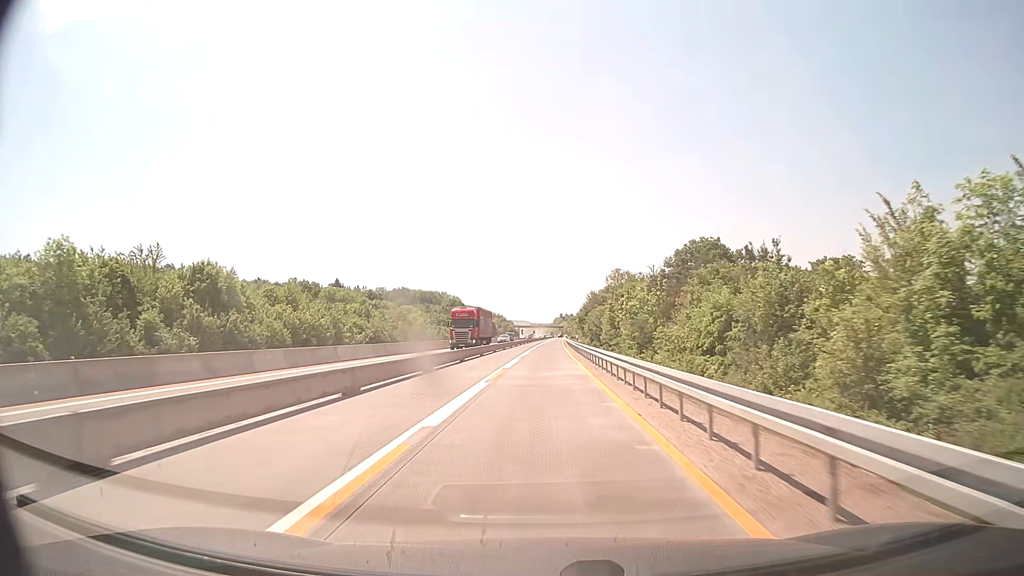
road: motorway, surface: concrete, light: Day
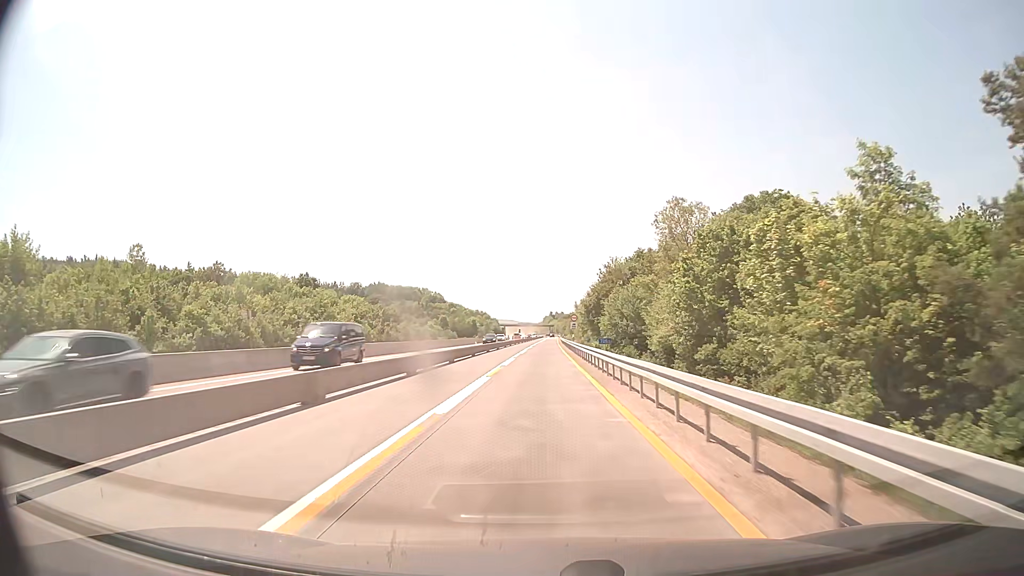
(+0.4, +52.3) m; +1°
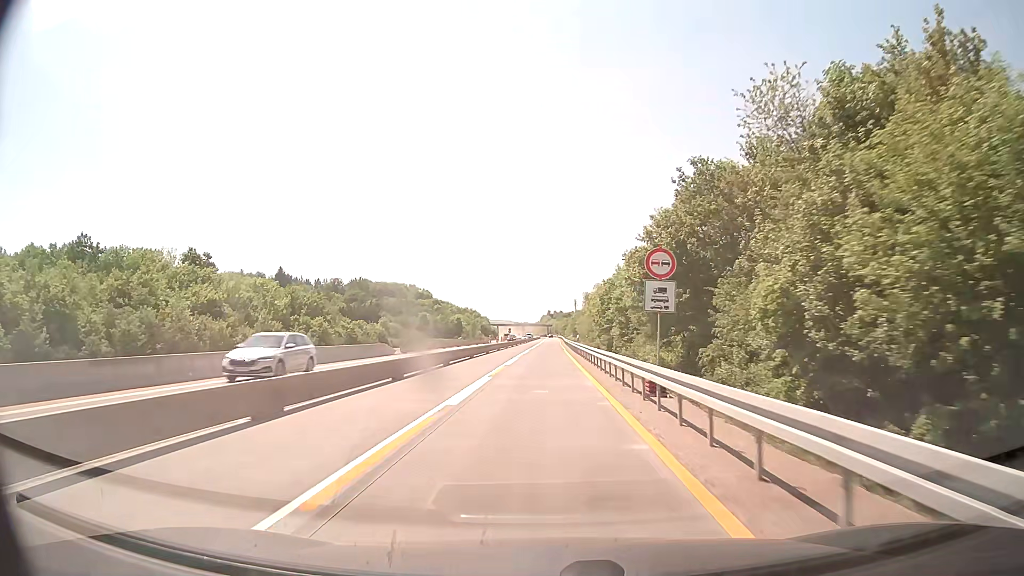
(+0.3, +52.3) m; 0°
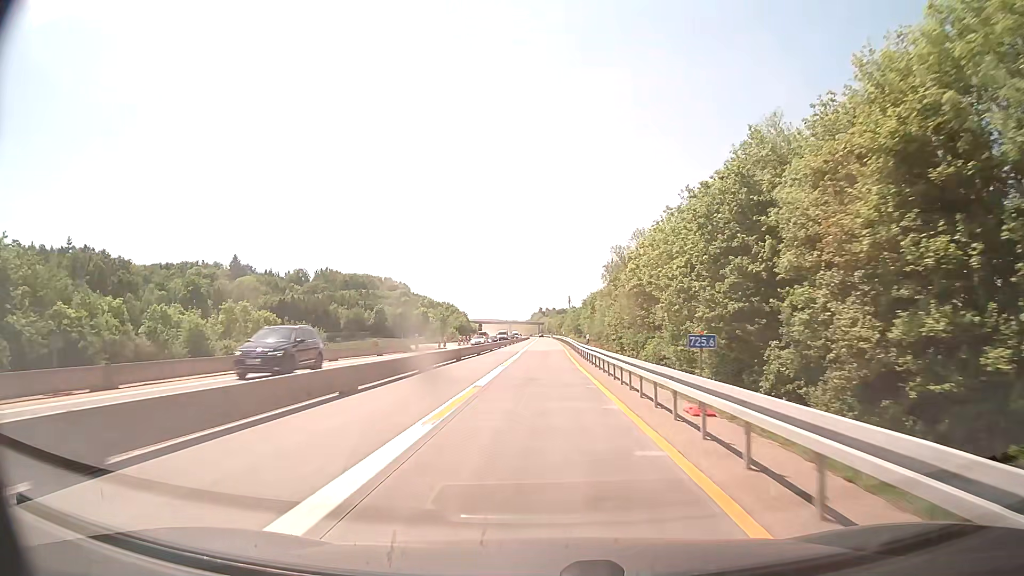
(+0.4, +65.4) m; +1°
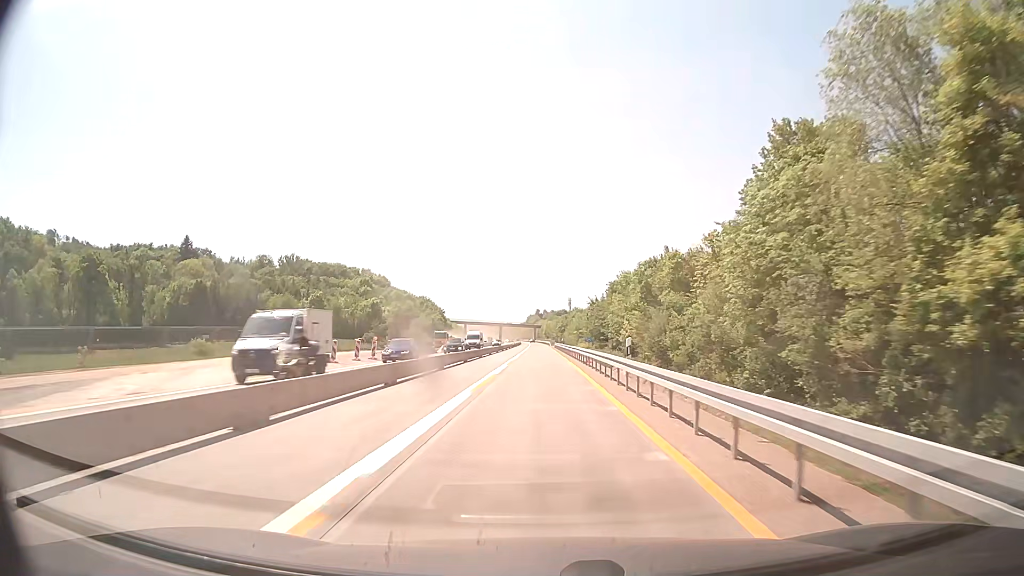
(+0.3, +65.4) m; 0°
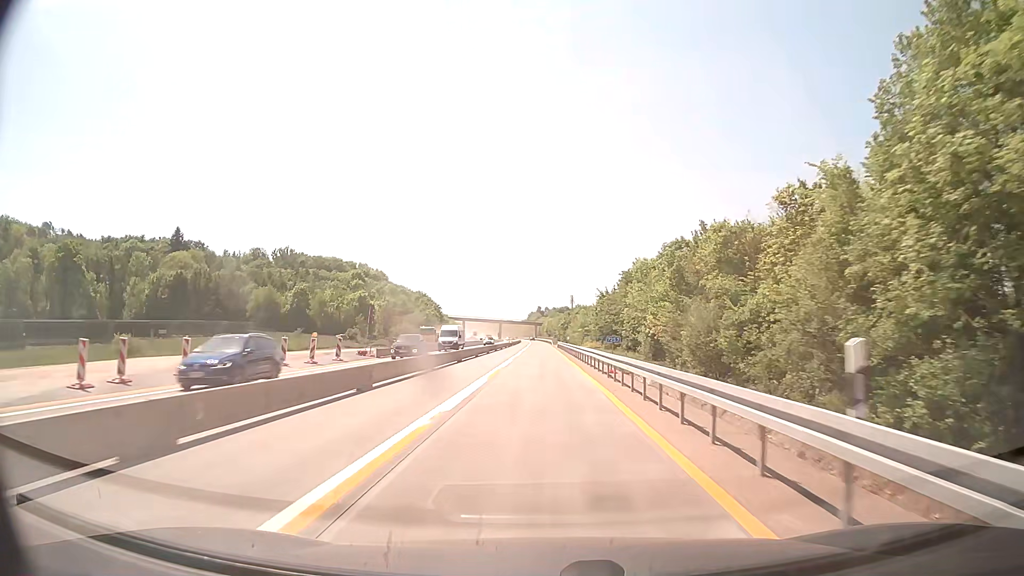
(0.0, +13.0) m; 0°
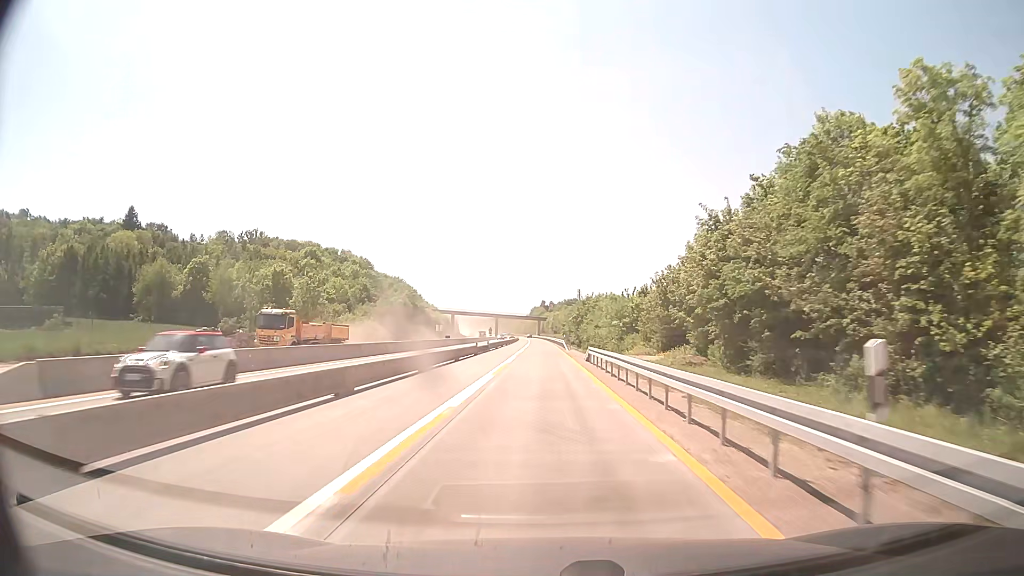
(-0.3, +52.2) m; 0°
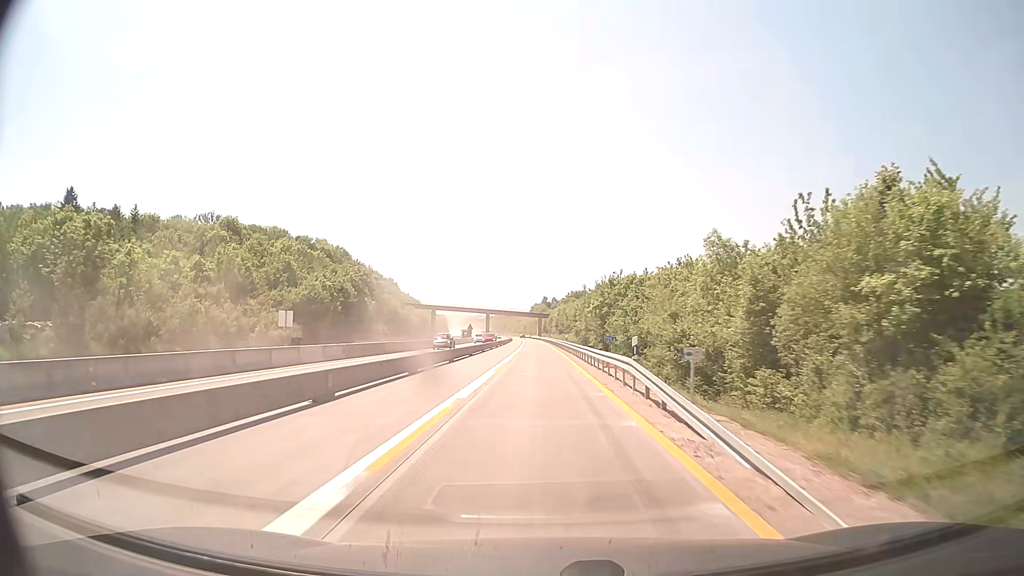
(0.0, +52.3) m; 0°
(0, +10) (0, +20) (0, +30) (0, +40) (0, +50) (0, +60) (0, +70) (0, +80) (-1, +90) (-1, +100) m
